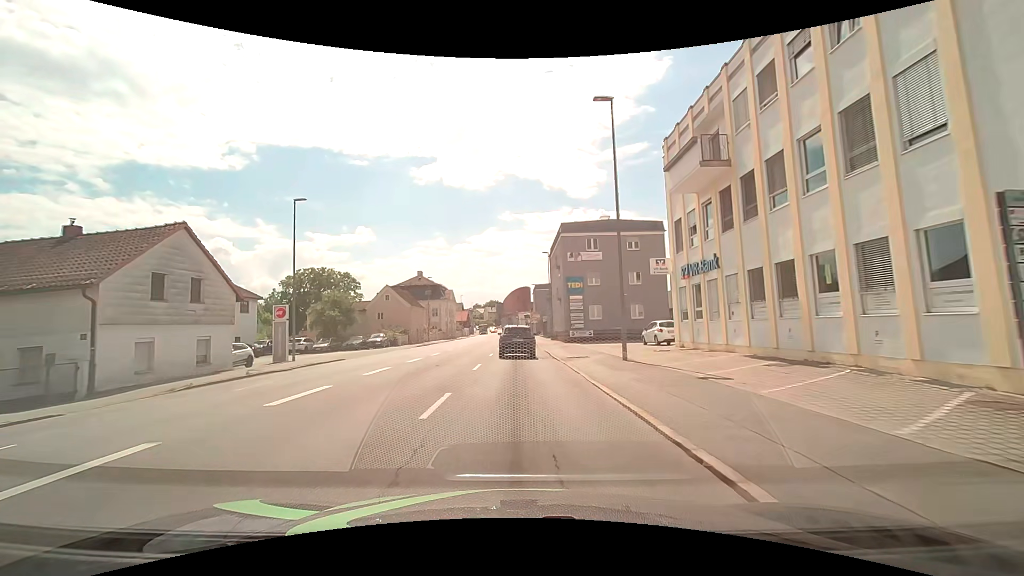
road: tertiary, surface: asphalt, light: Day
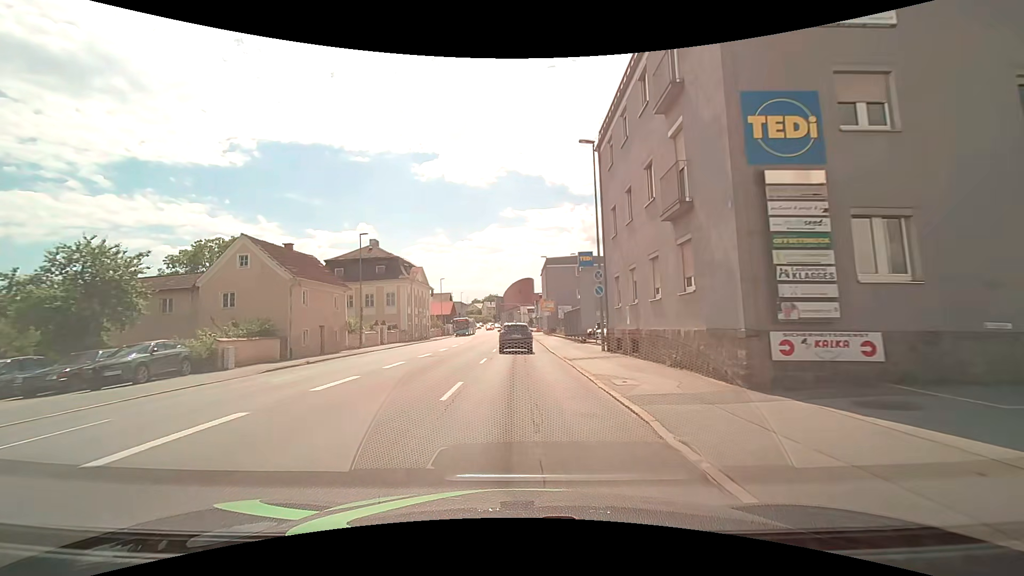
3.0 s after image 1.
(-0.1, +34.4) m; 0°
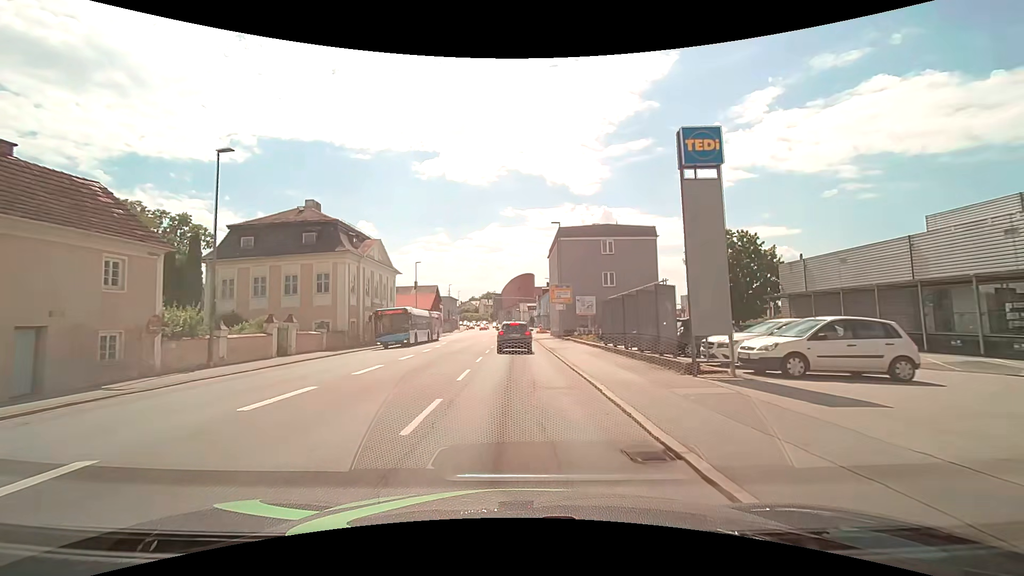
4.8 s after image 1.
(0.0, +21.0) m; 0°
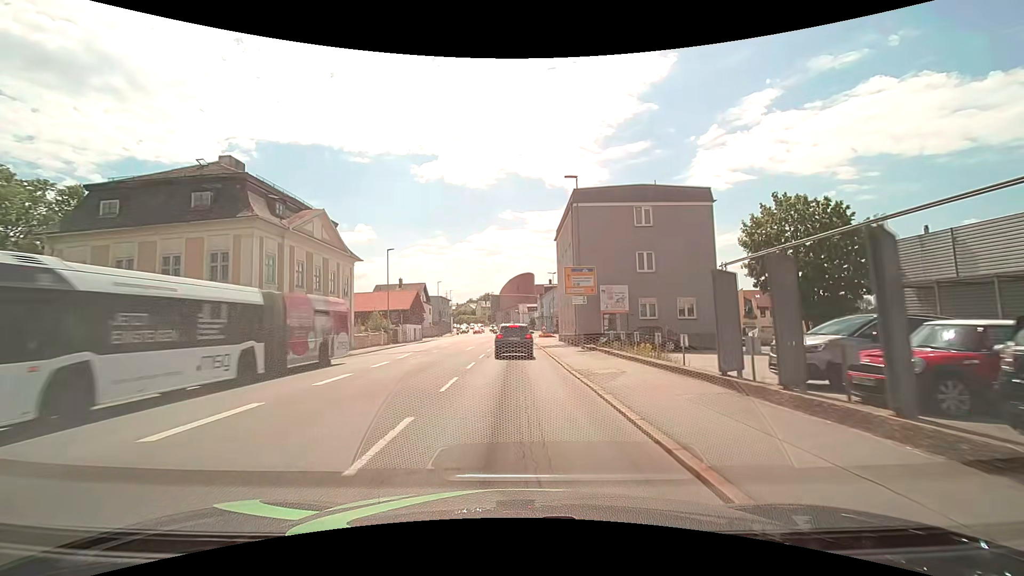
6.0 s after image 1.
(0.0, +13.8) m; 0°
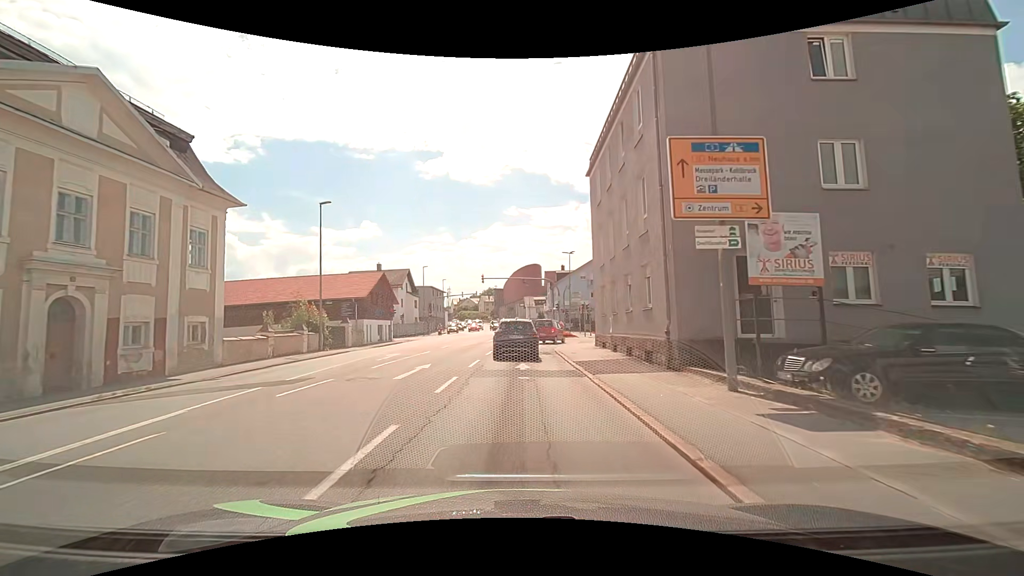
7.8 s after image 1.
(-0.1, +19.0) m; -1°
